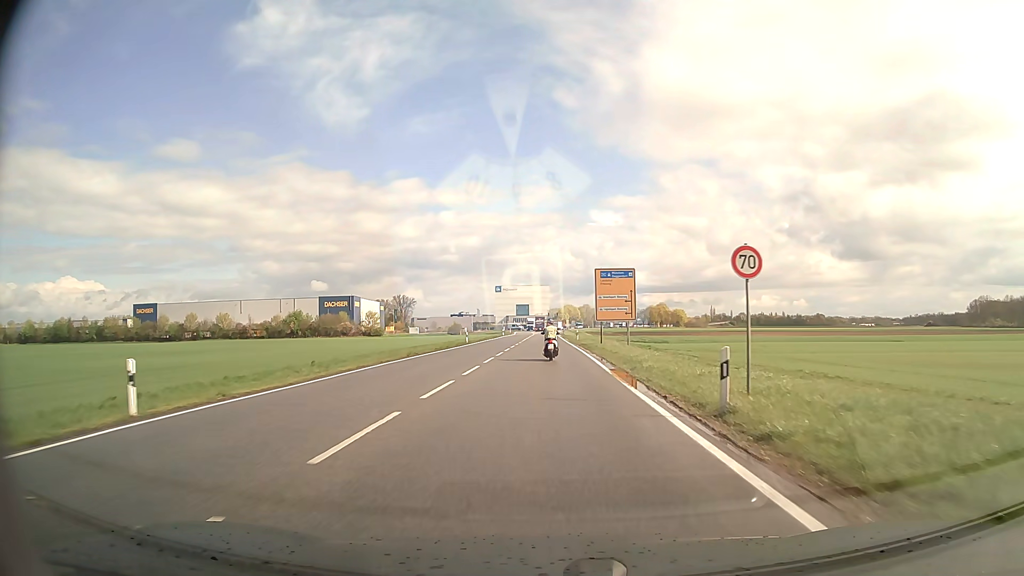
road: secondary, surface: asphalt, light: Day
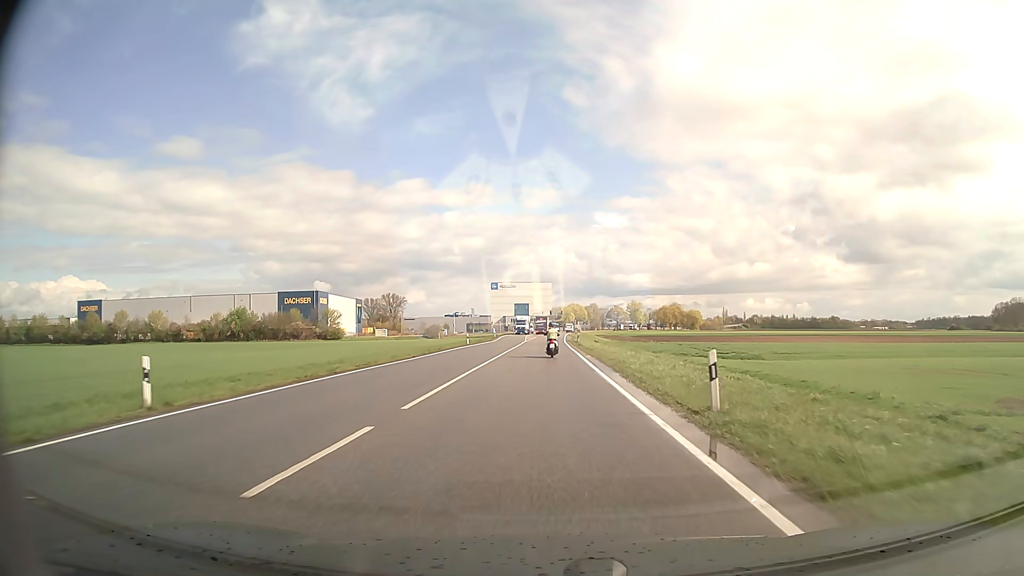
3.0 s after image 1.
(0.0, +49.4) m; 0°
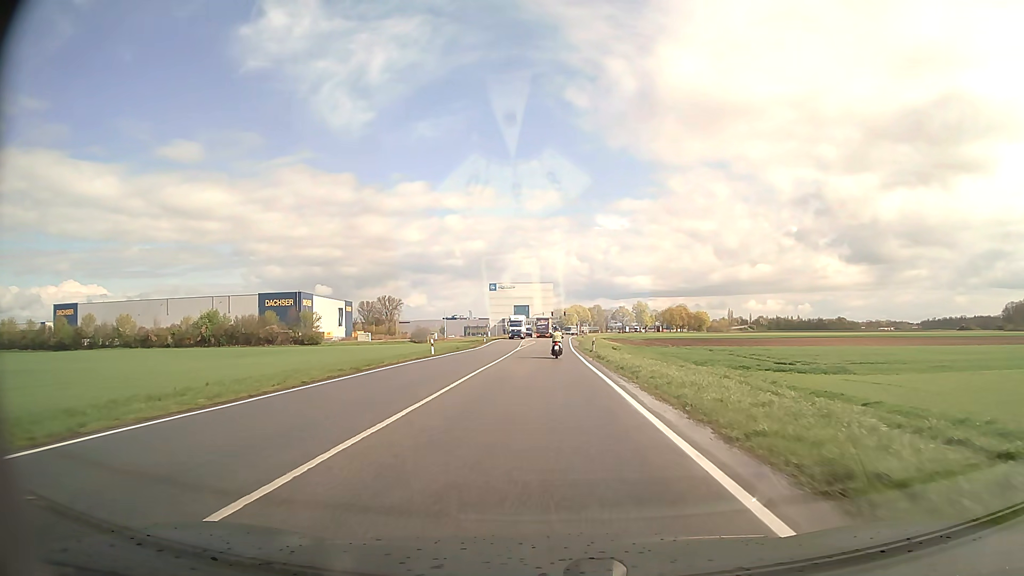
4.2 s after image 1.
(0.0, +19.0) m; 0°
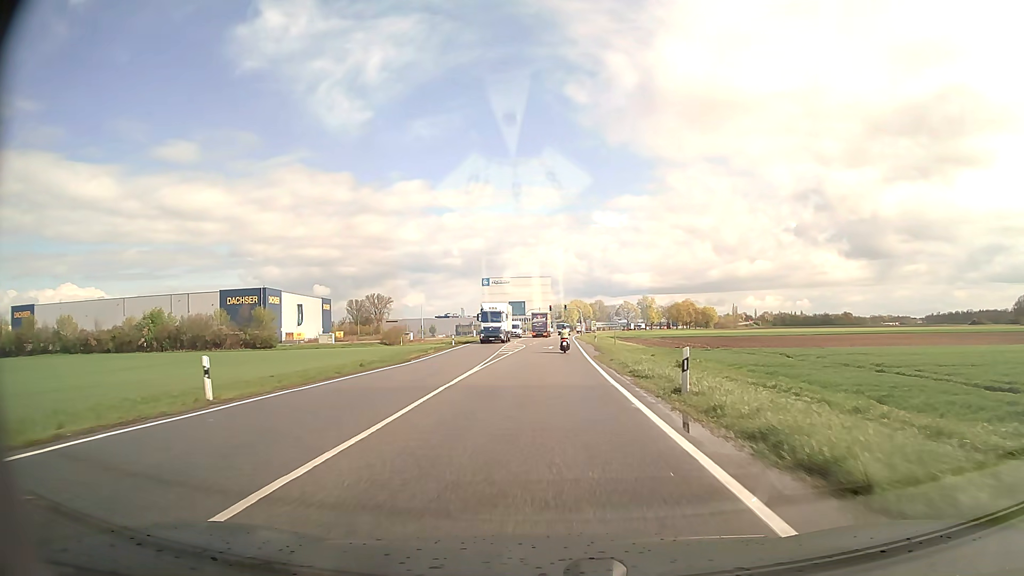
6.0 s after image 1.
(0.0, +28.3) m; 0°
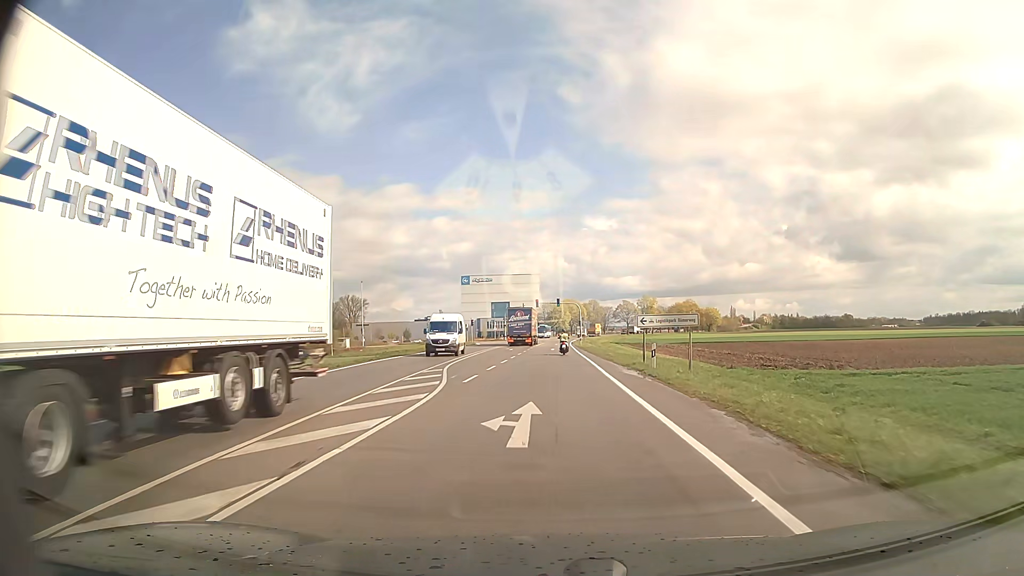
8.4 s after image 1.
(+0.3, +38.9) m; +1°
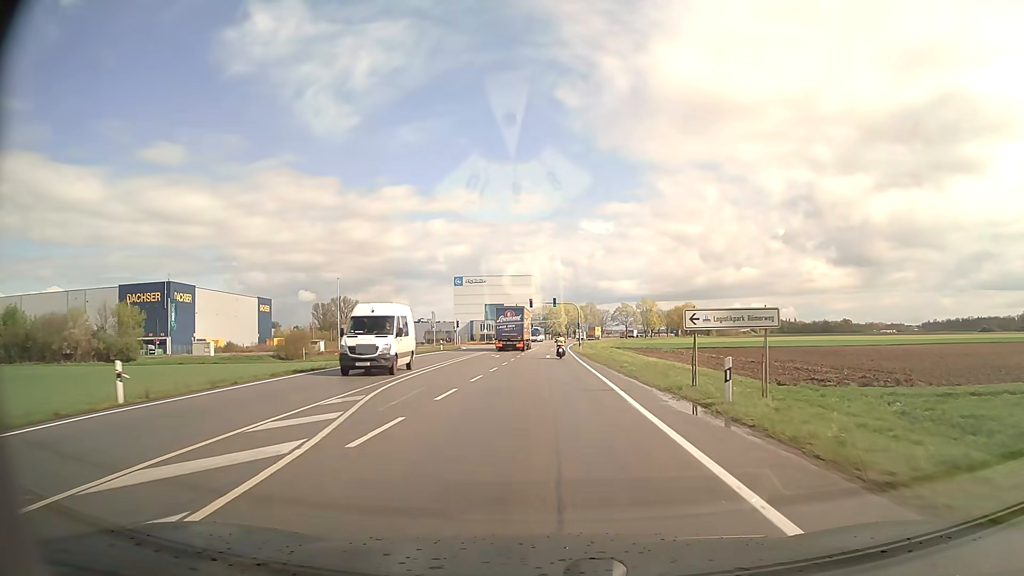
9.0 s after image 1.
(0.0, +10.2) m; +1°
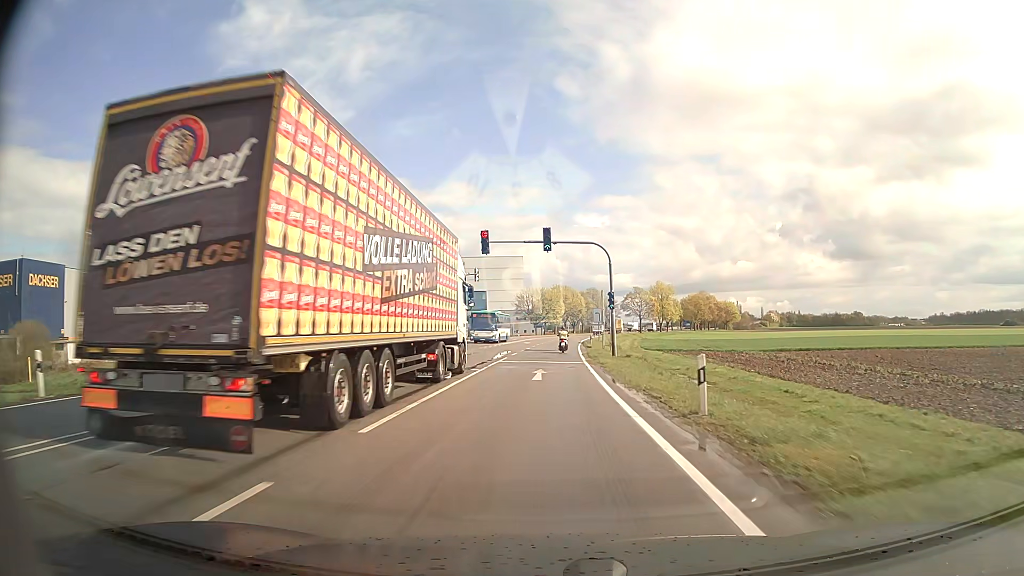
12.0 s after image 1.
(+0.3, +53.4) m; 0°
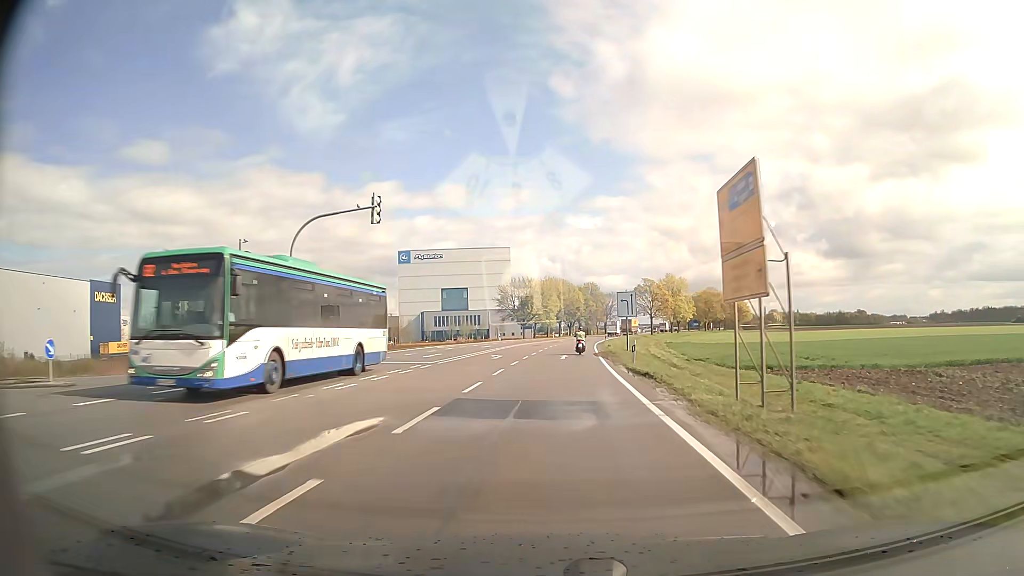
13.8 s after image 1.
(+0.1, +33.3) m; +1°
(0, +10) (0, +20) (+1, +30) (+1, +40) (+2, +50) (+3, +60) (+3, +70) (+4, +80) (+5, +90) (+7, +100) m
